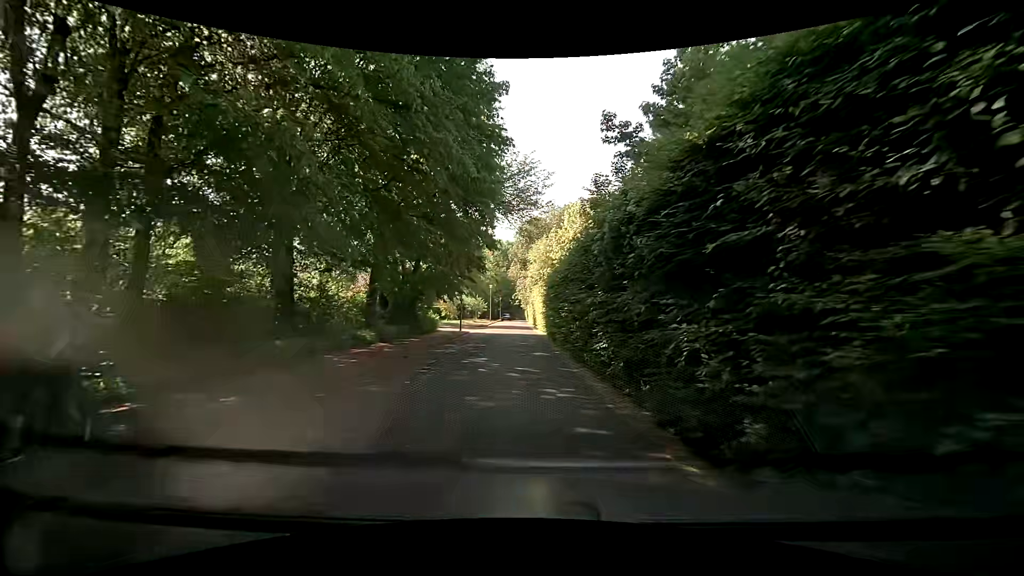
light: Day
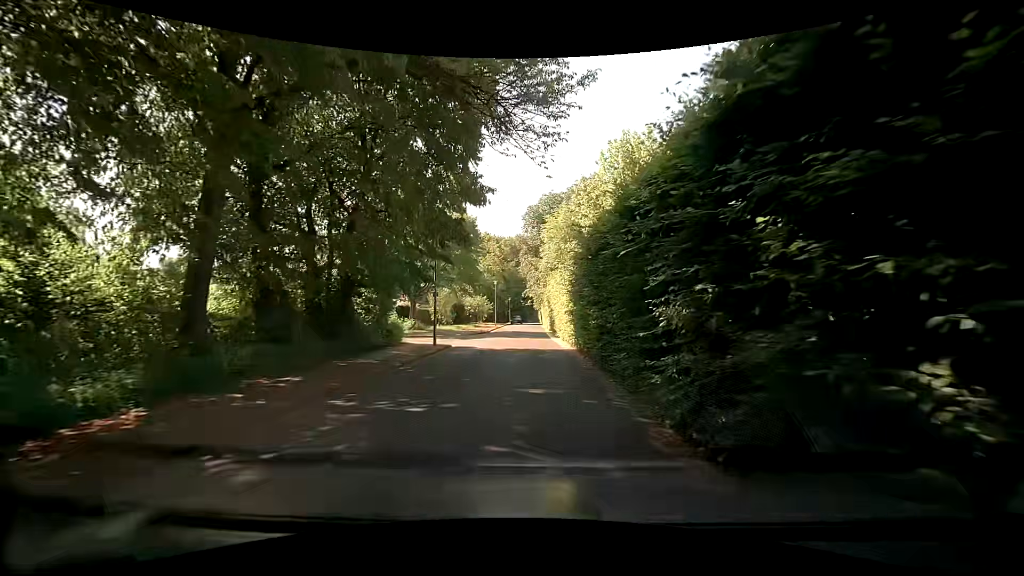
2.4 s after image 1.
(-0.1, +14.2) m; 0°
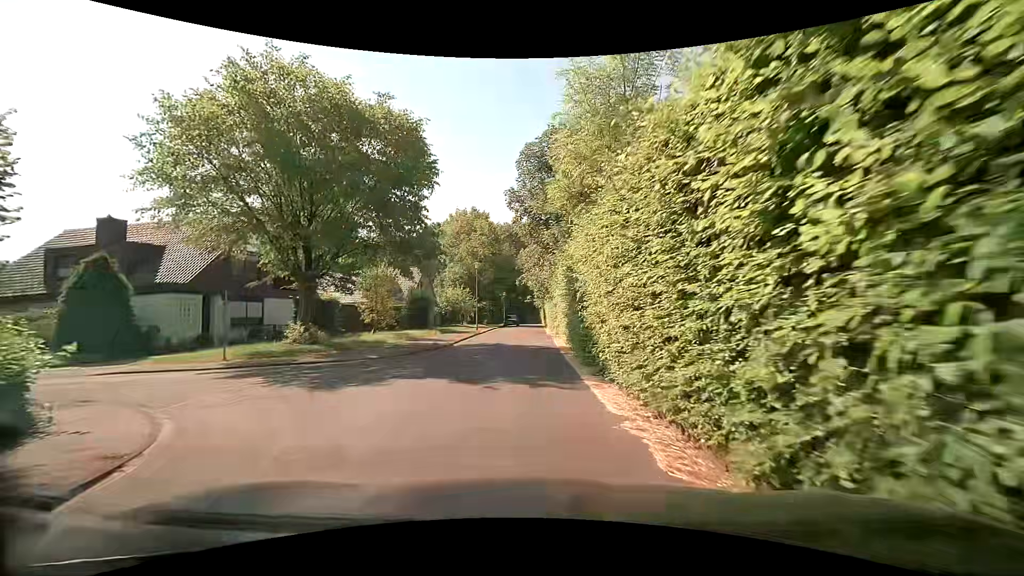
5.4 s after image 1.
(-0.5, +20.3) m; 0°
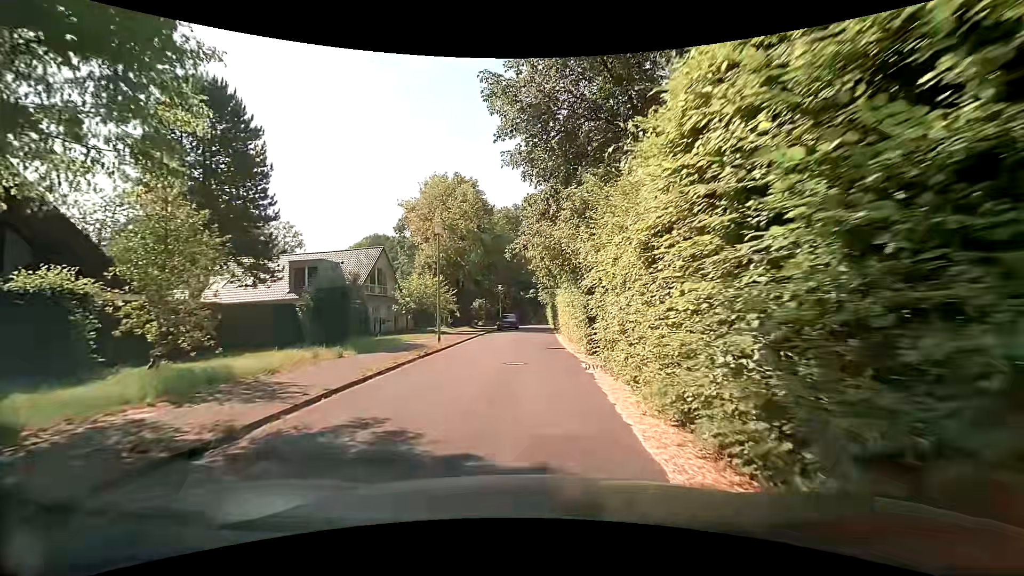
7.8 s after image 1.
(-0.5, +17.3) m; -2°
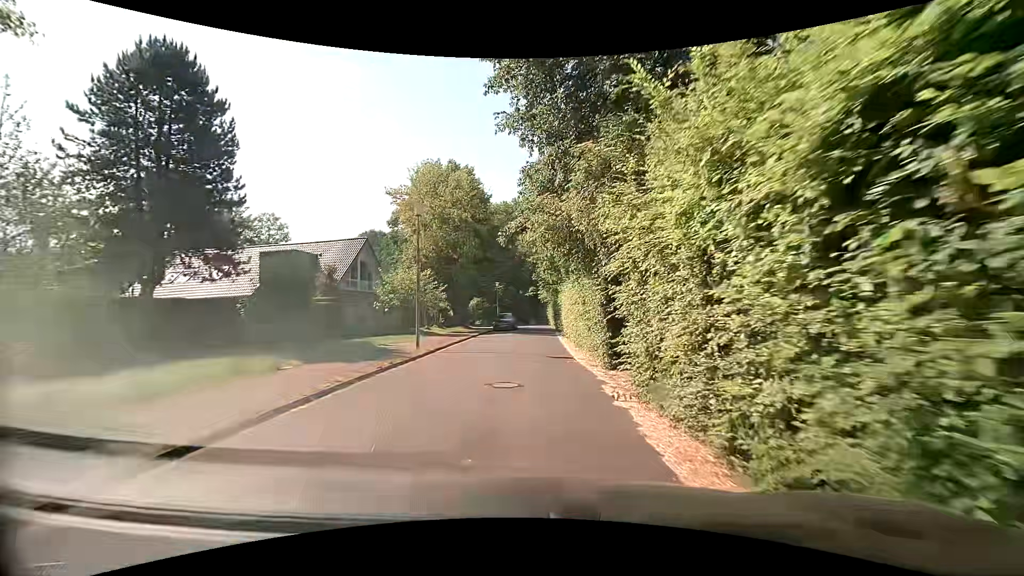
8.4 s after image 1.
(0.0, +4.1) m; +1°
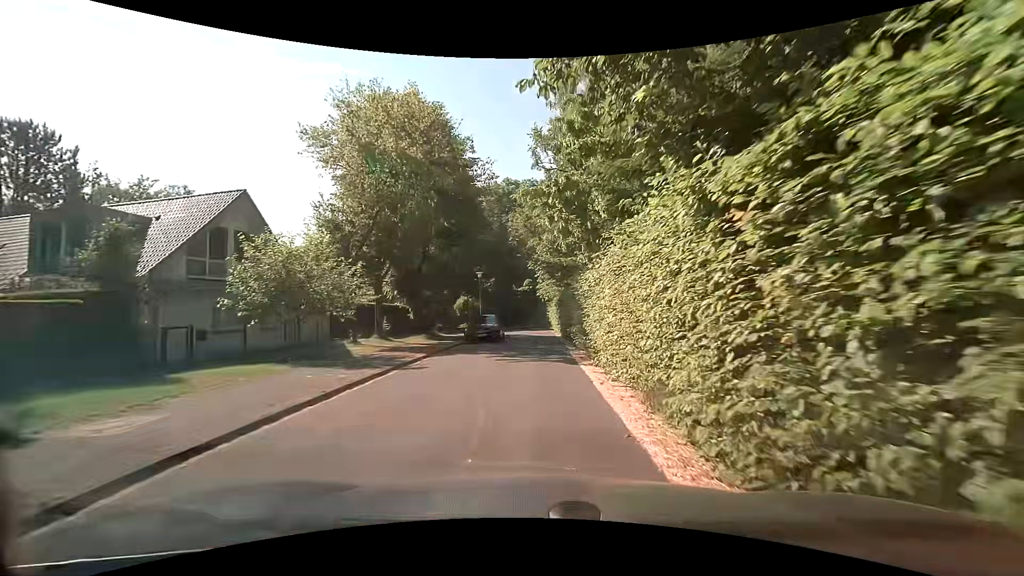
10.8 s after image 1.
(-0.3, +15.3) m; -1°
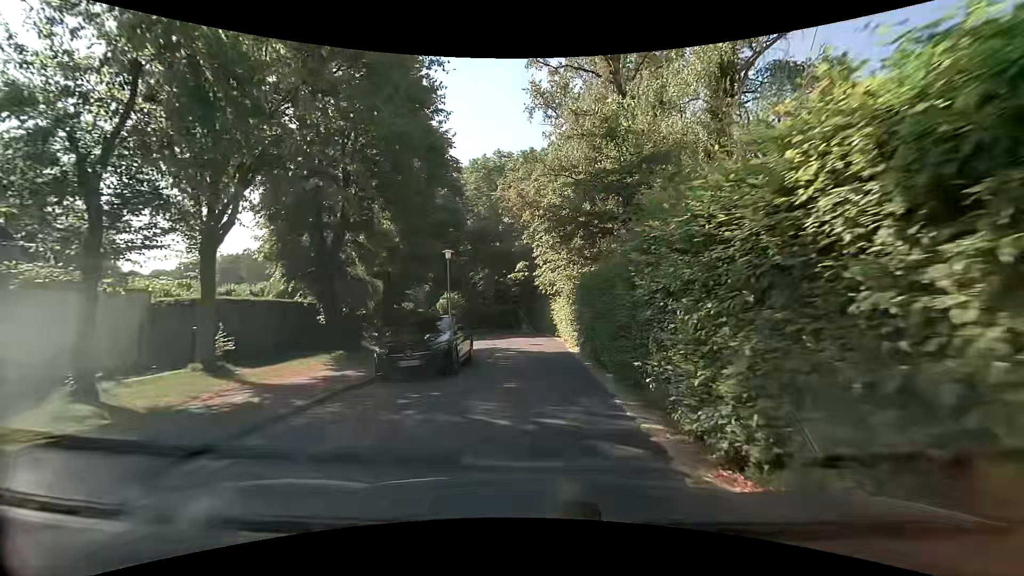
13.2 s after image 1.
(+0.1, +14.2) m; -1°
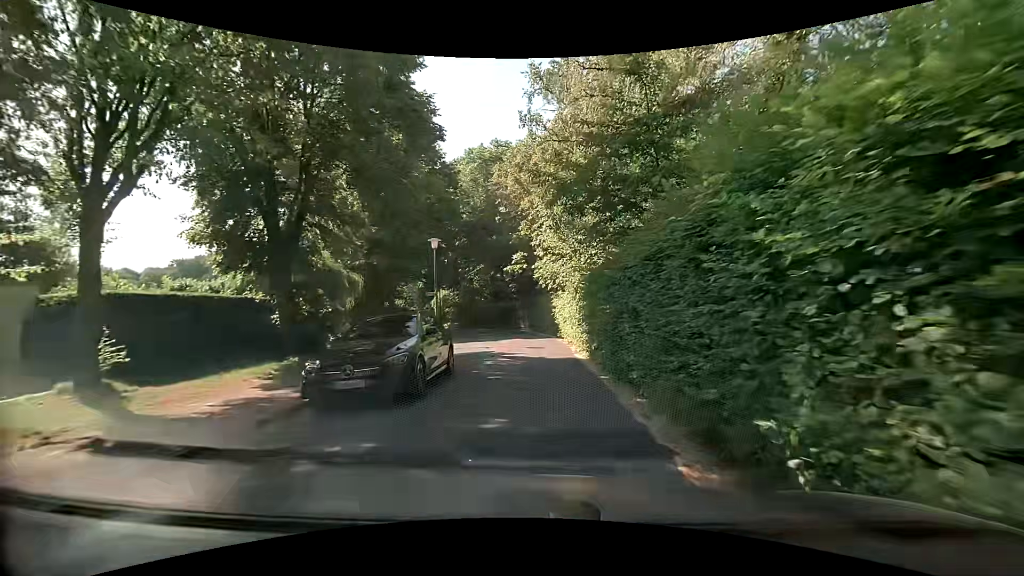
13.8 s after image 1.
(0.0, +3.5) m; 0°
(0, +10) (0, +20) (0, +30) (-1, +40) (-3, +50) (-7, +59) (-11, +68) (-16, +77) (-21, +85) (-26, +94) m
